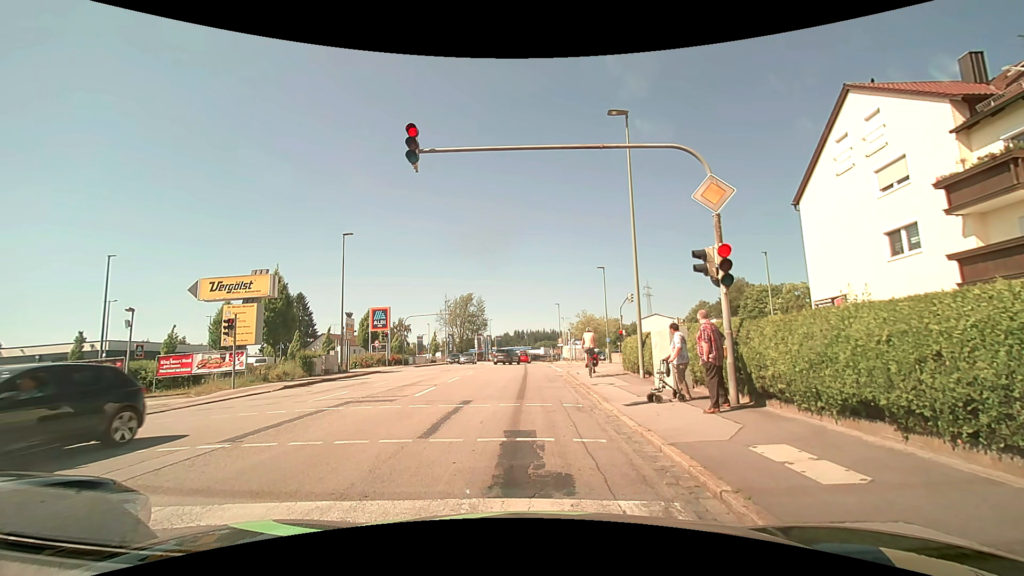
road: tertiary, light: Day
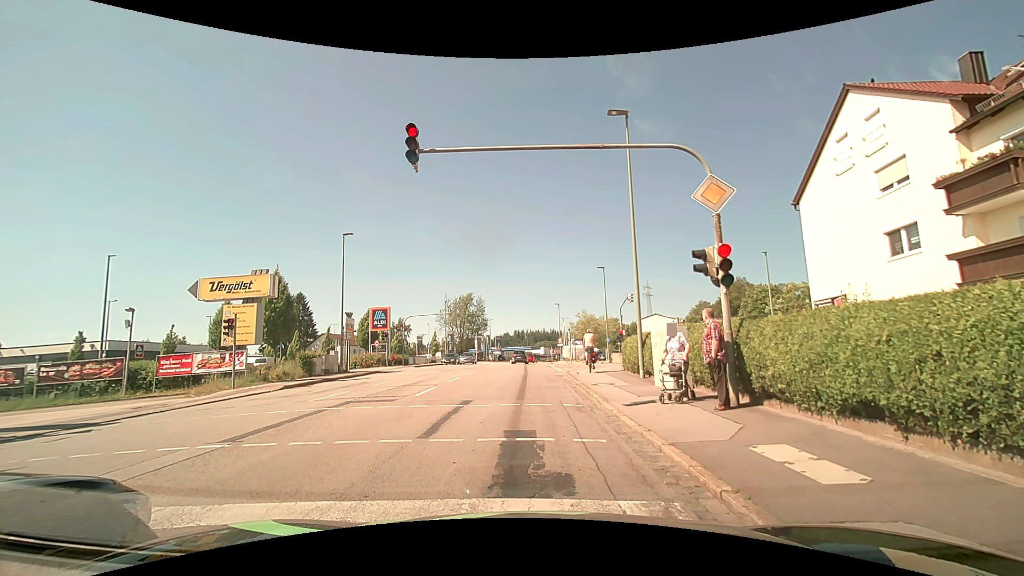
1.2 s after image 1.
(0.0, 0.0) m; 0°
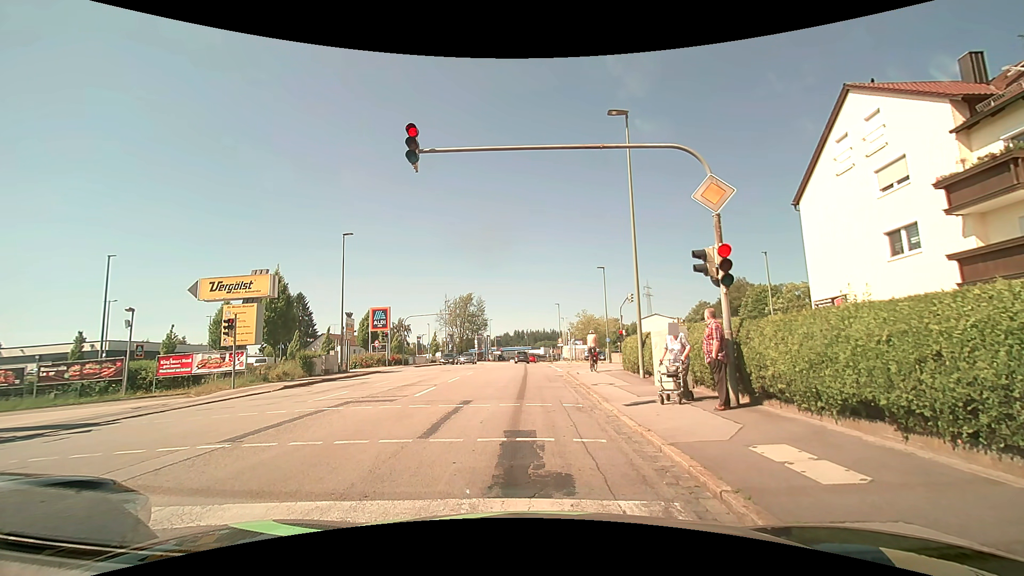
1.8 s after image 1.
(0.0, 0.0) m; 0°
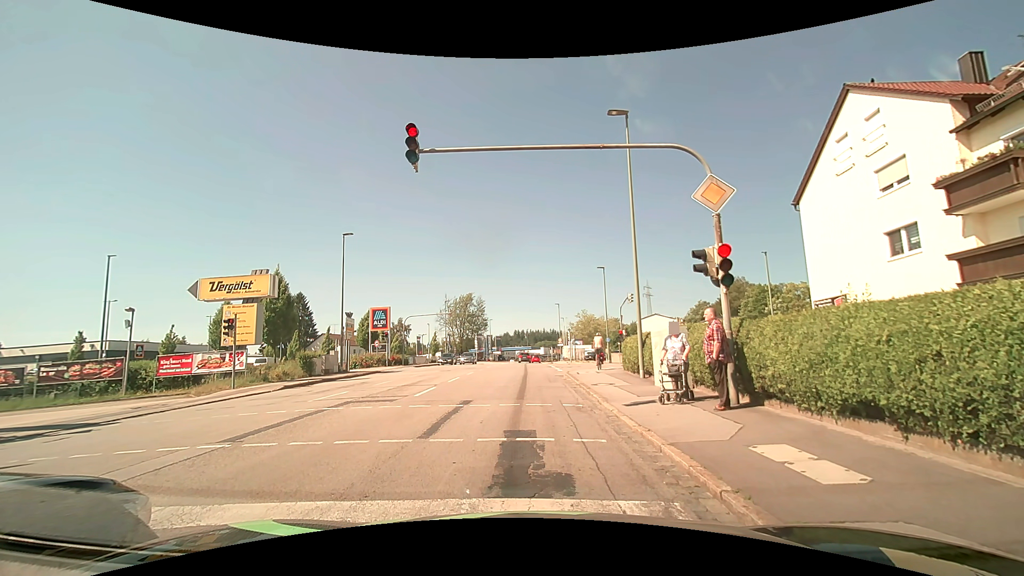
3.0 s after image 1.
(0.0, 0.0) m; 0°
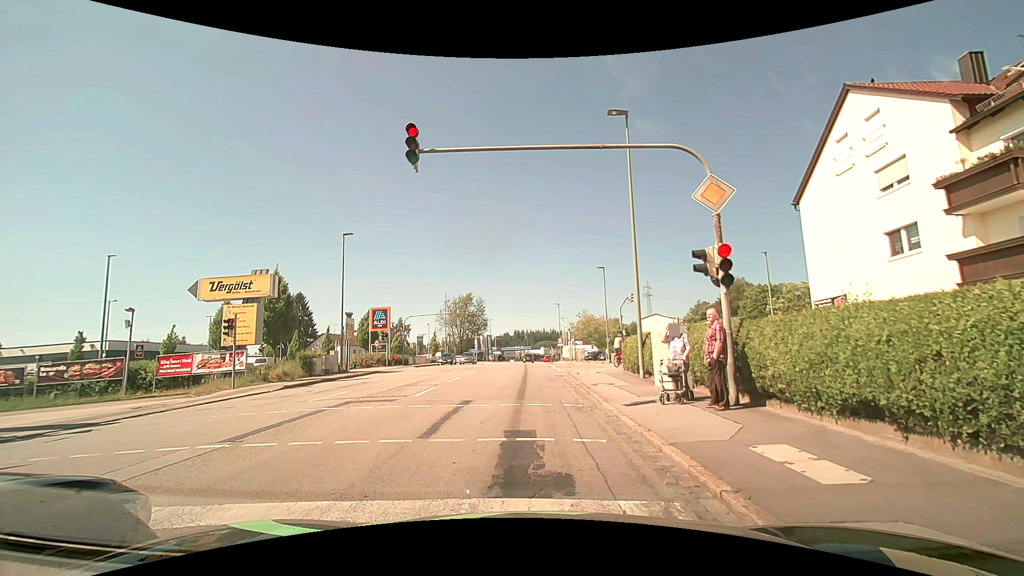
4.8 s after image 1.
(0.0, 0.0) m; 0°
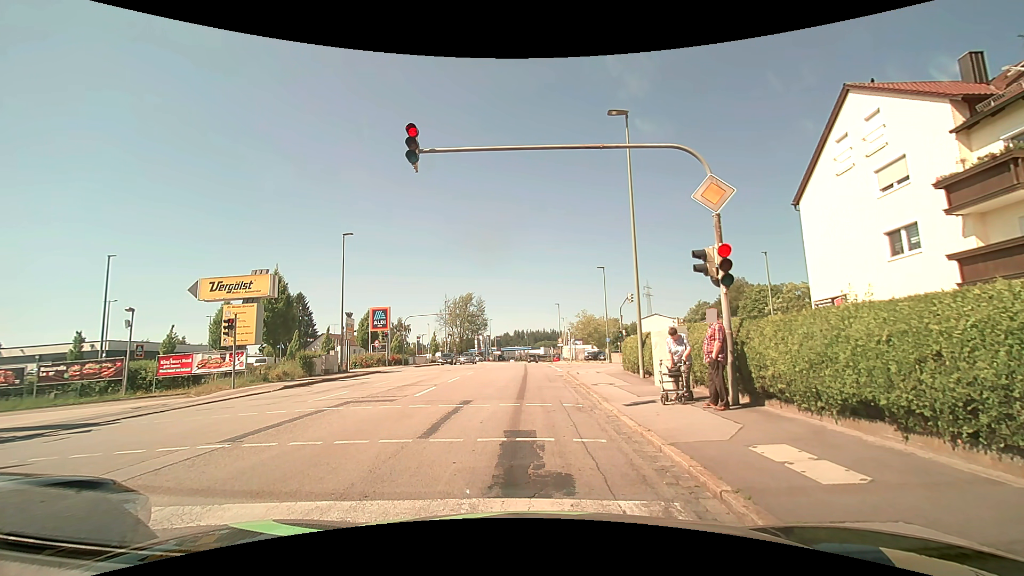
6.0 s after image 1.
(0.0, 0.0) m; 0°
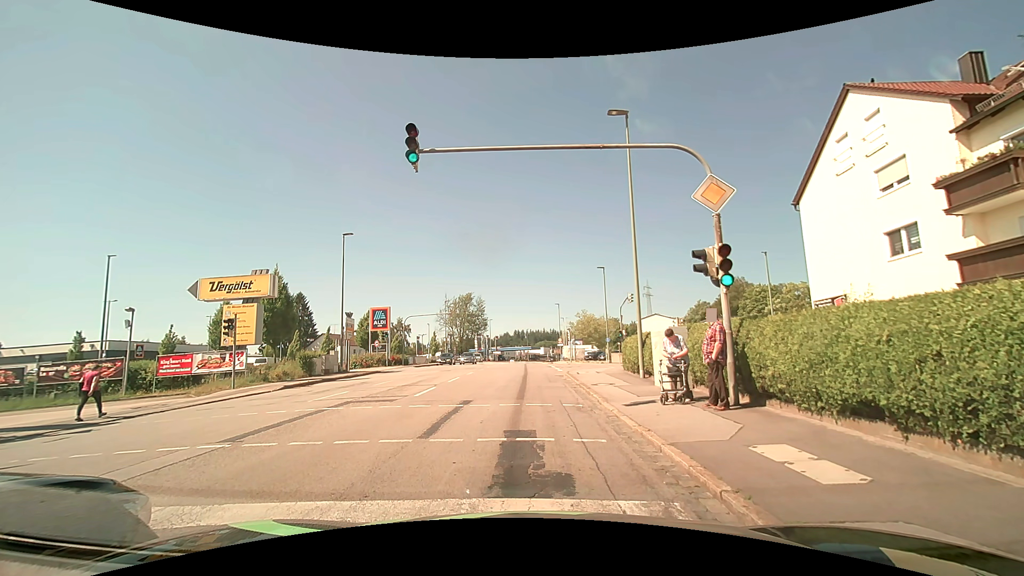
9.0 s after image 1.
(0.0, 0.0) m; 0°
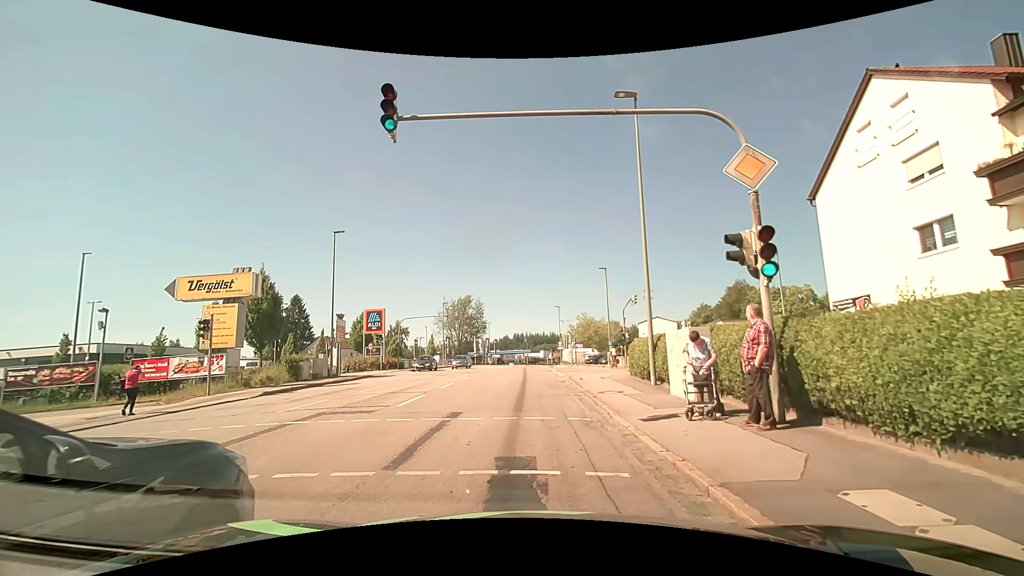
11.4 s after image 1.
(0.0, +1.9) m; 0°
(0, +10) (0, +20) (-1, +30) (-1, +40) (-1, +50) (-1, +60) (-1, +70) (-2, +80) (-2, +90) (-1, +100) m
